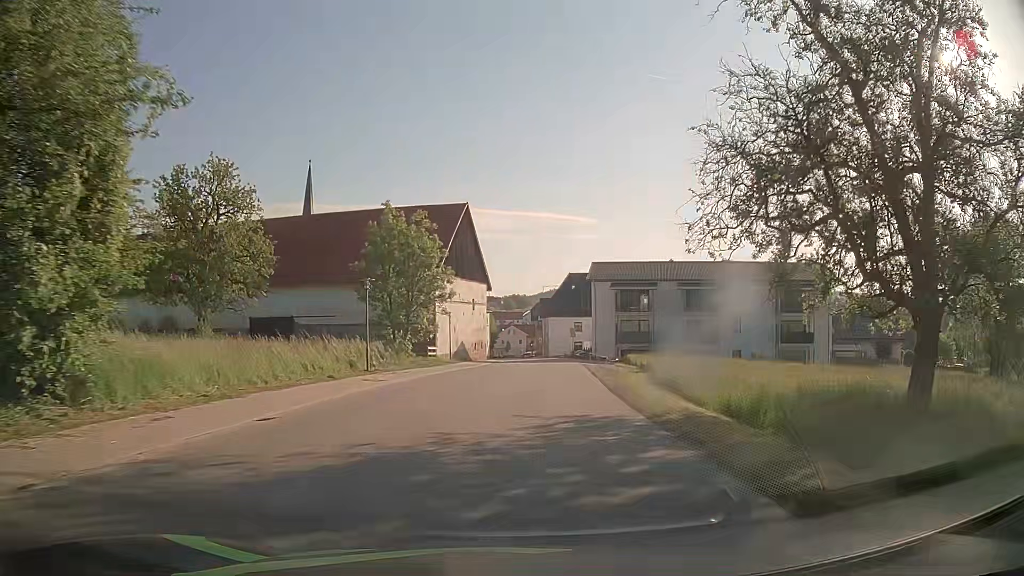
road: tertiary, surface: asphalt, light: Day
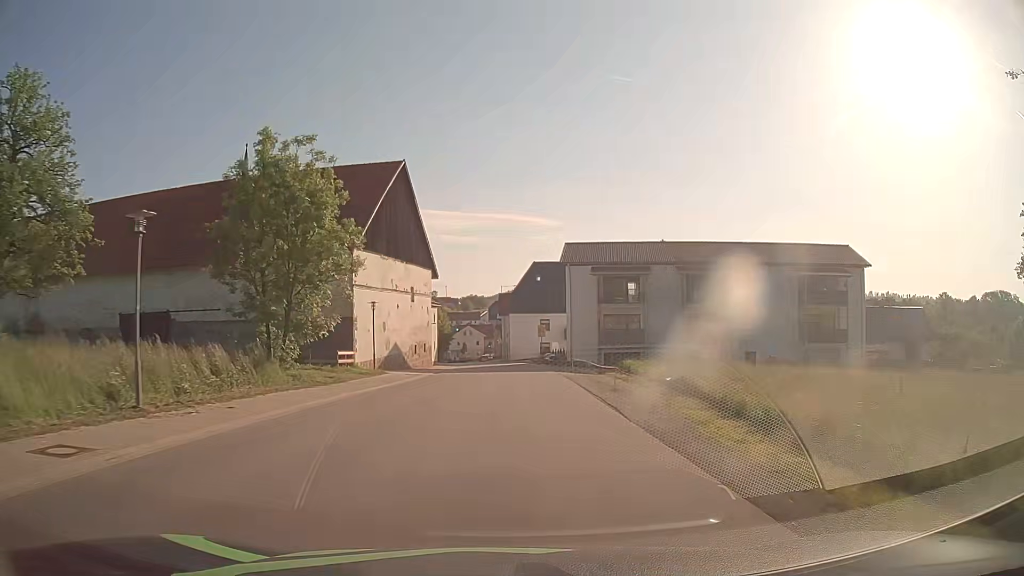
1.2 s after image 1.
(+0.6, +15.2) m; +4°
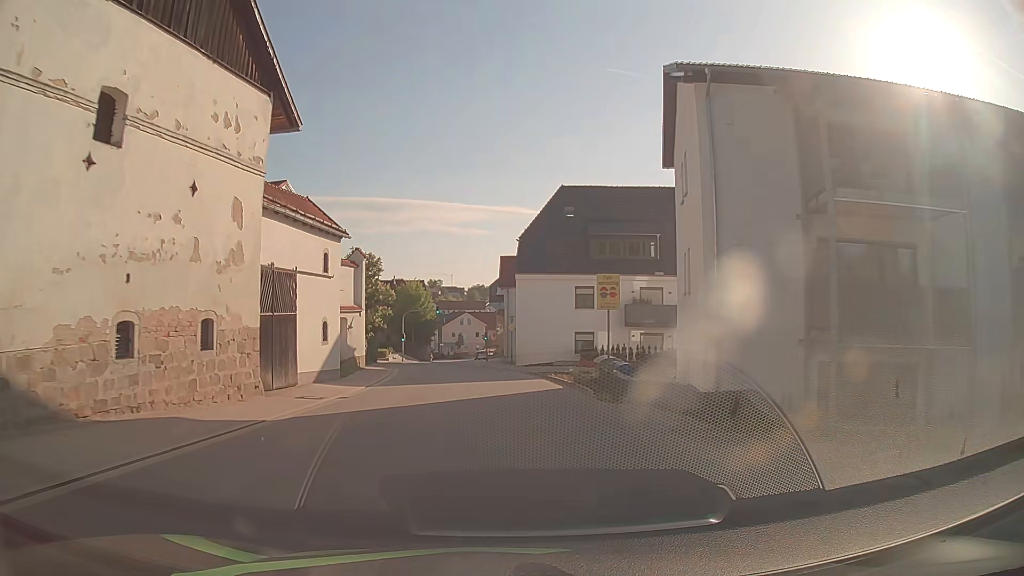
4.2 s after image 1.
(+0.2, +38.3) m; -1°
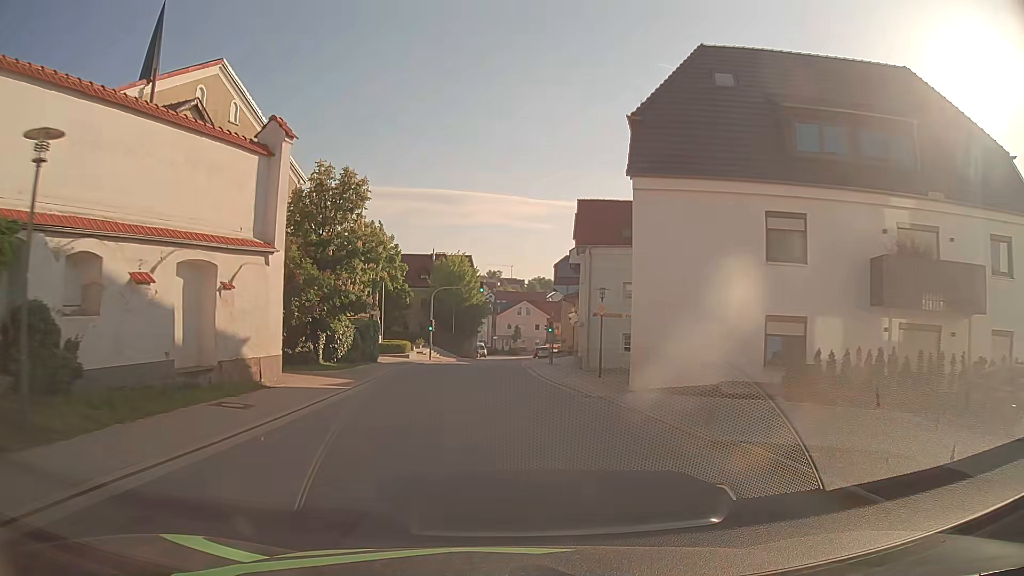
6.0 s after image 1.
(-1.0, +22.9) m; -5°
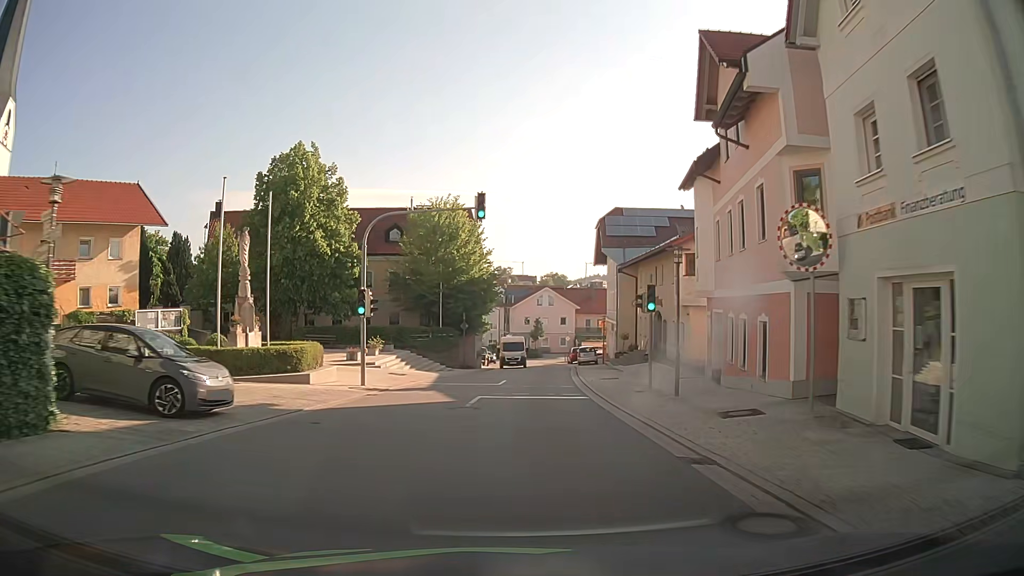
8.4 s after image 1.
(-1.1, +30.6) m; -2°
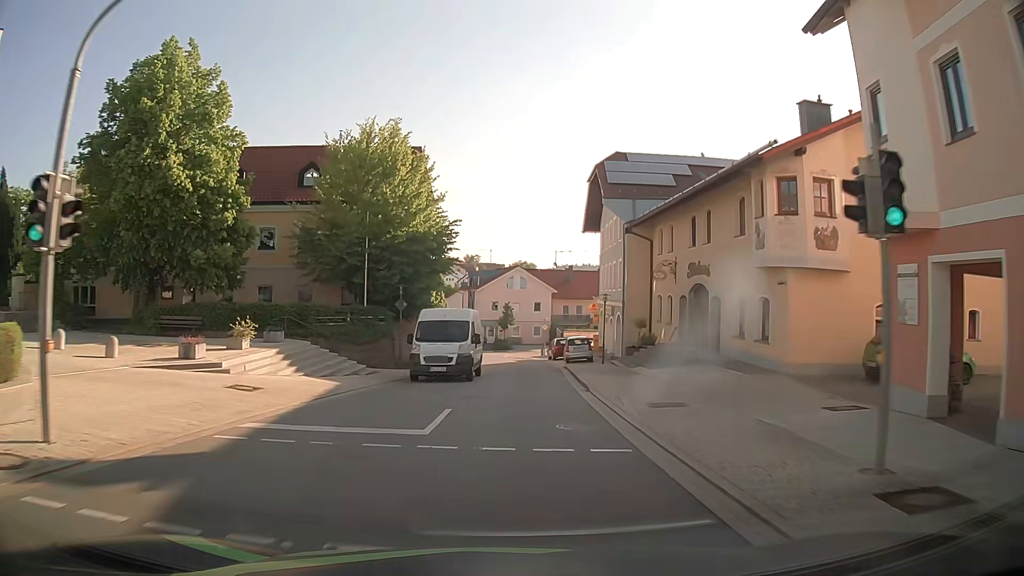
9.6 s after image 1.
(+0.3, +15.2) m; +3°
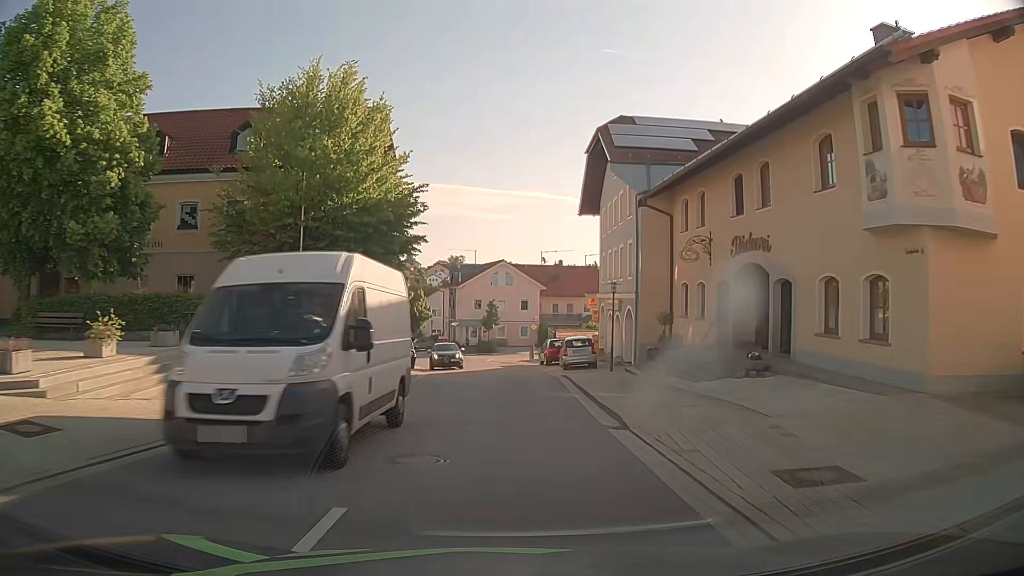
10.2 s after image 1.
(+0.1, +7.6) m; +1°
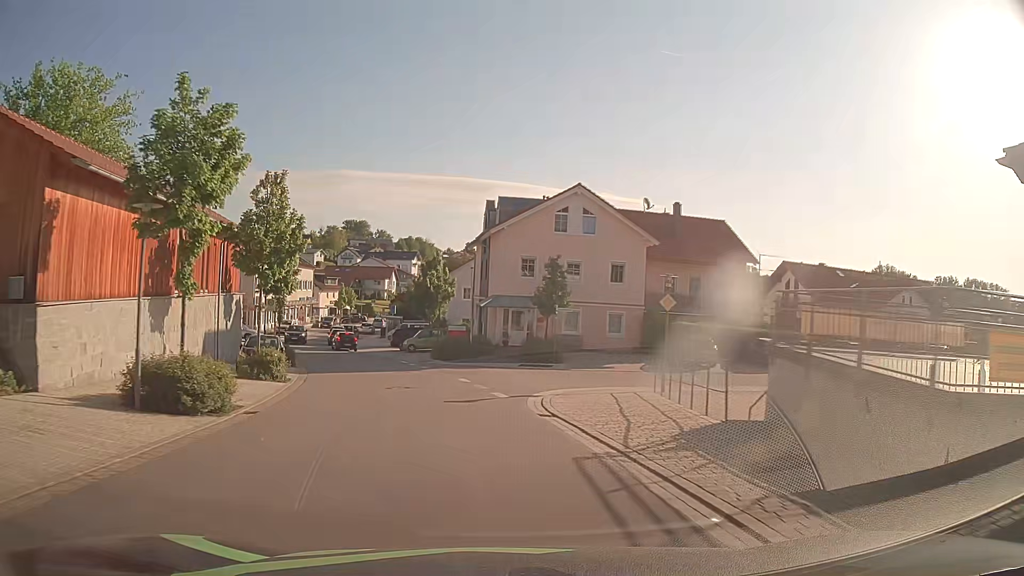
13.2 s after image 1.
(-0.6, +37.9) m; -6°
